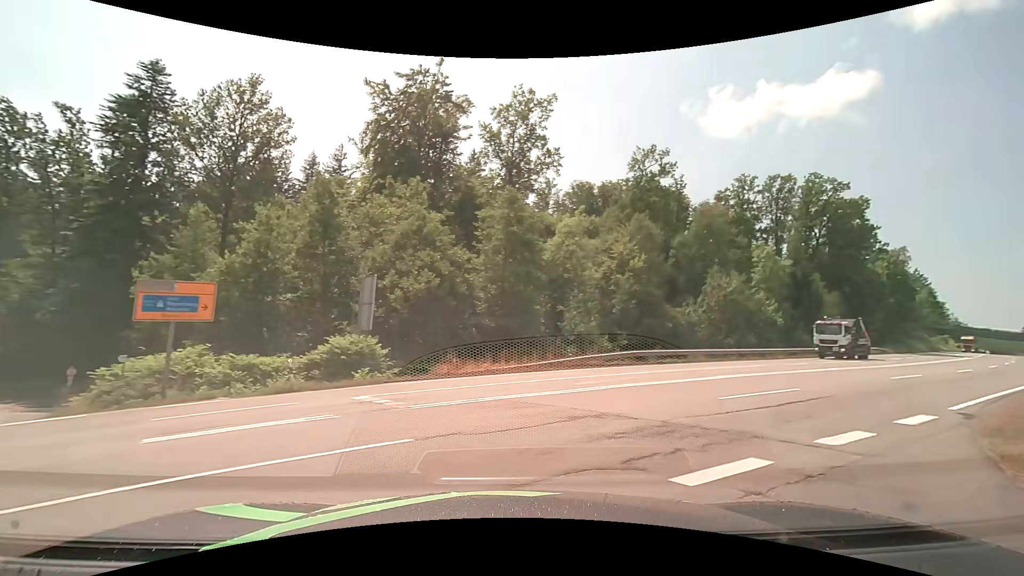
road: residential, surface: asphalt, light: Day
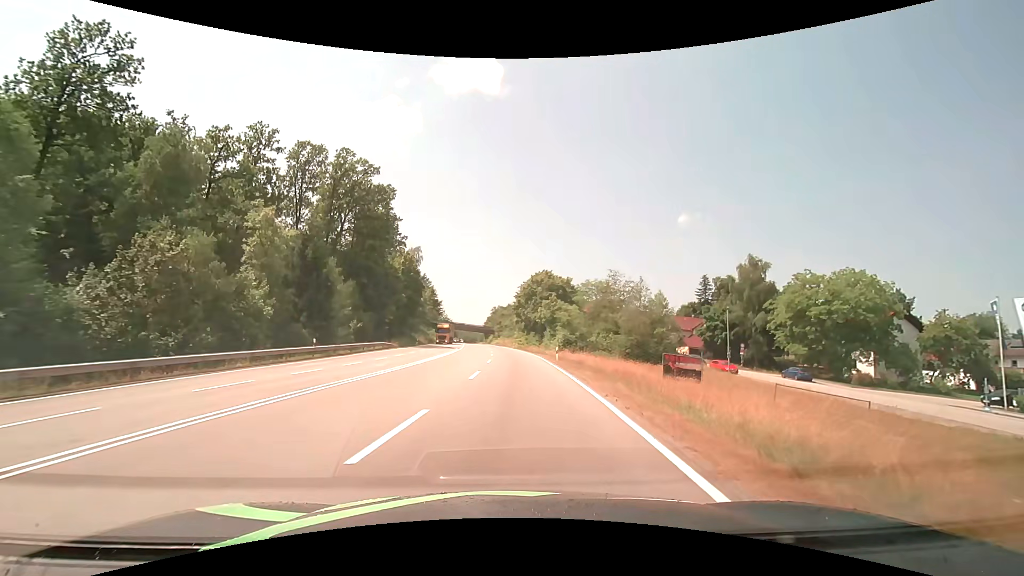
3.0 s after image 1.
(+11.1, +15.1) m; +52°
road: secondary
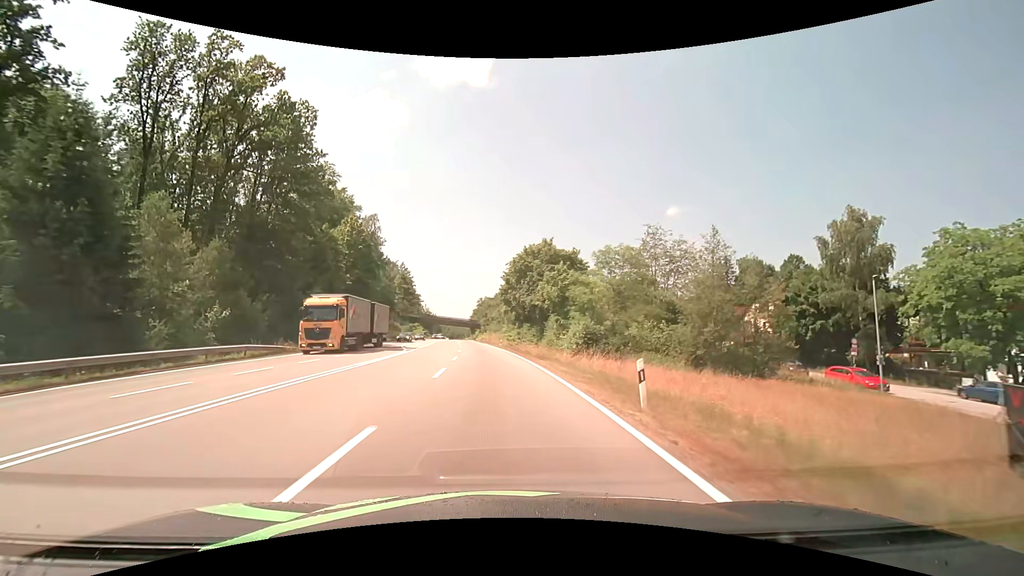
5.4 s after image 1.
(+1.0, +26.6) m; +2°
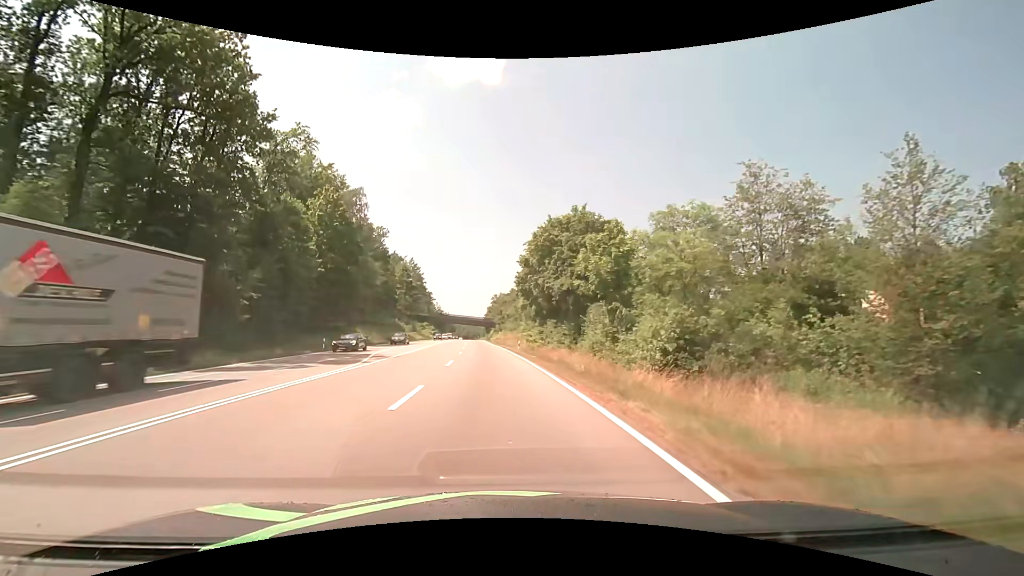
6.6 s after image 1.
(-0.2, +16.8) m; -2°
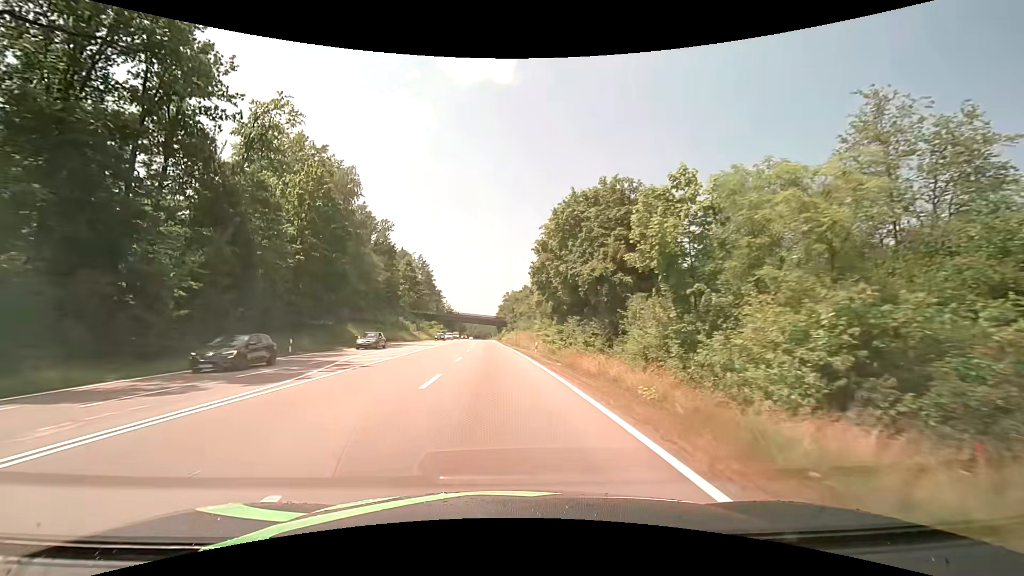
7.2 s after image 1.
(-0.1, +9.0) m; -2°
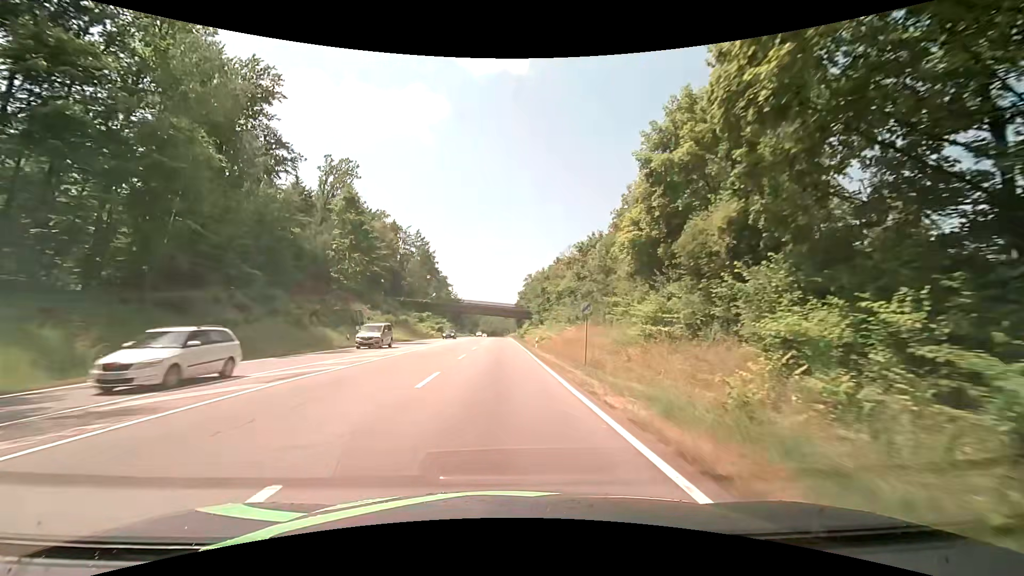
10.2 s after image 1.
(-1.4, +47.5) m; -3°
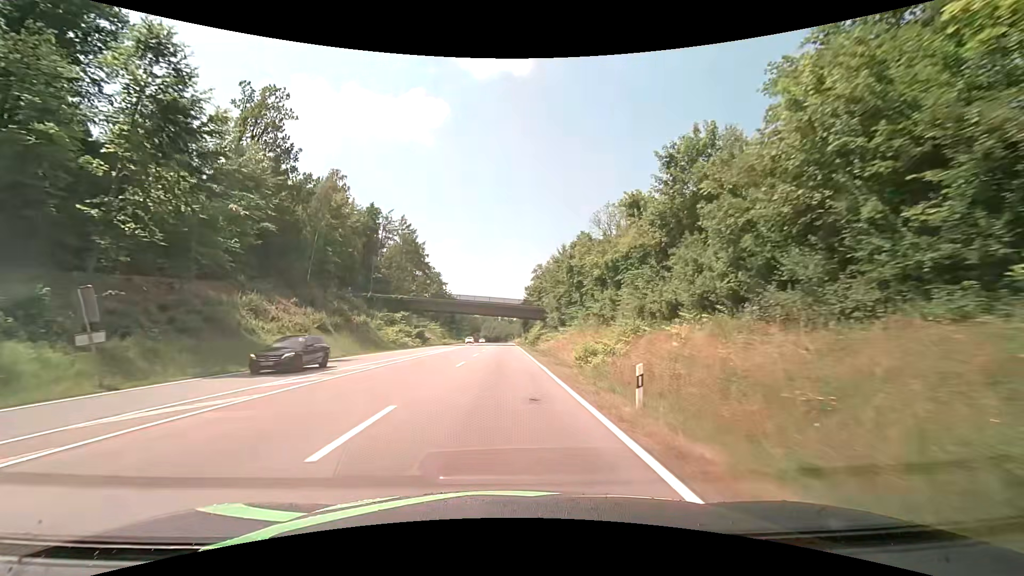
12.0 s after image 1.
(0.0, +29.8) m; 0°
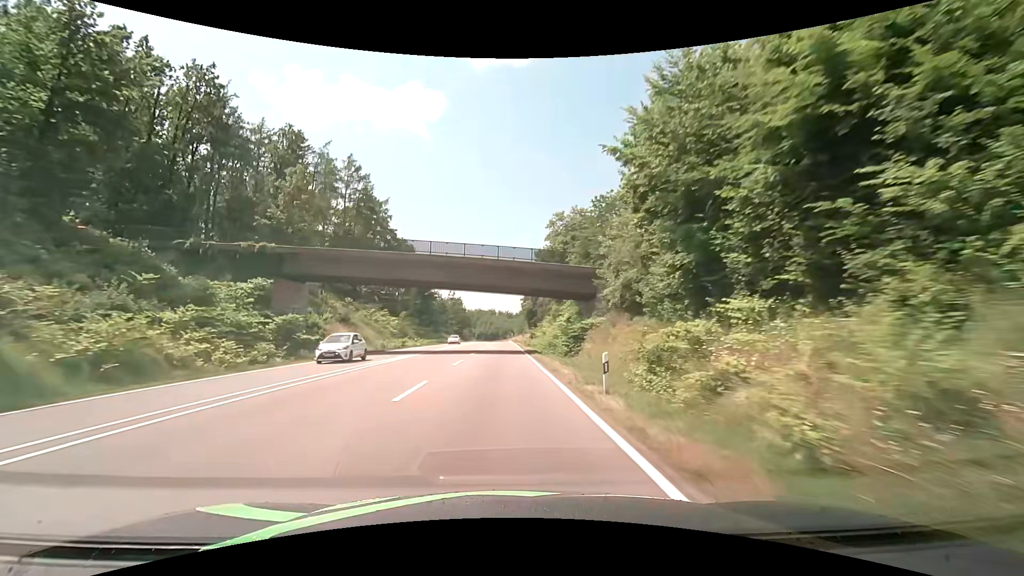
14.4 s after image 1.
(0.0, +47.1) m; 0°
(0, +10) (0, +20) (0, +30) (0, +40) (0, +50) (-1, +60) (-1, +70) (-1, +80) (-1, +90) (-1, +100) m
